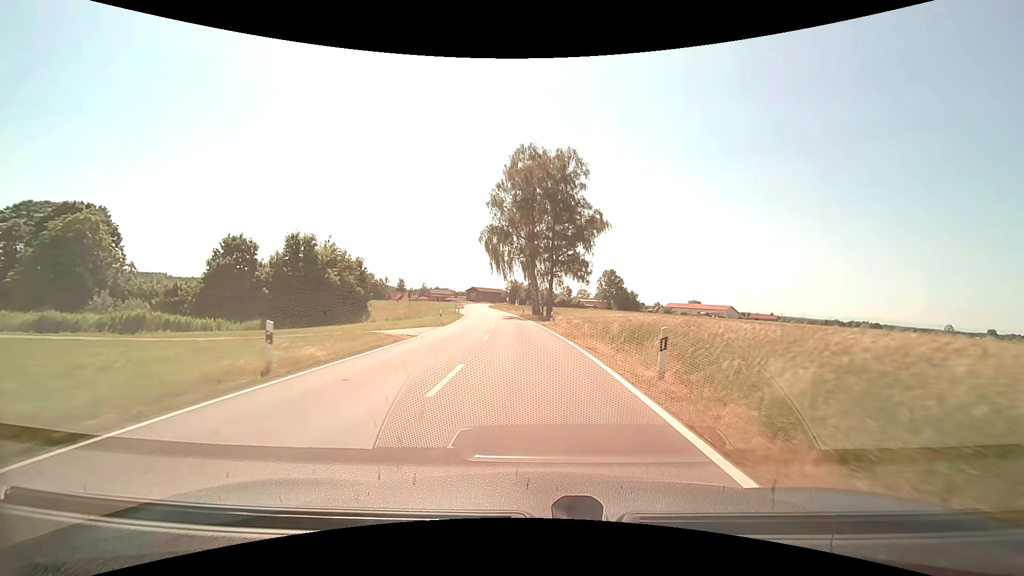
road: tertiary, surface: asphalt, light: Day
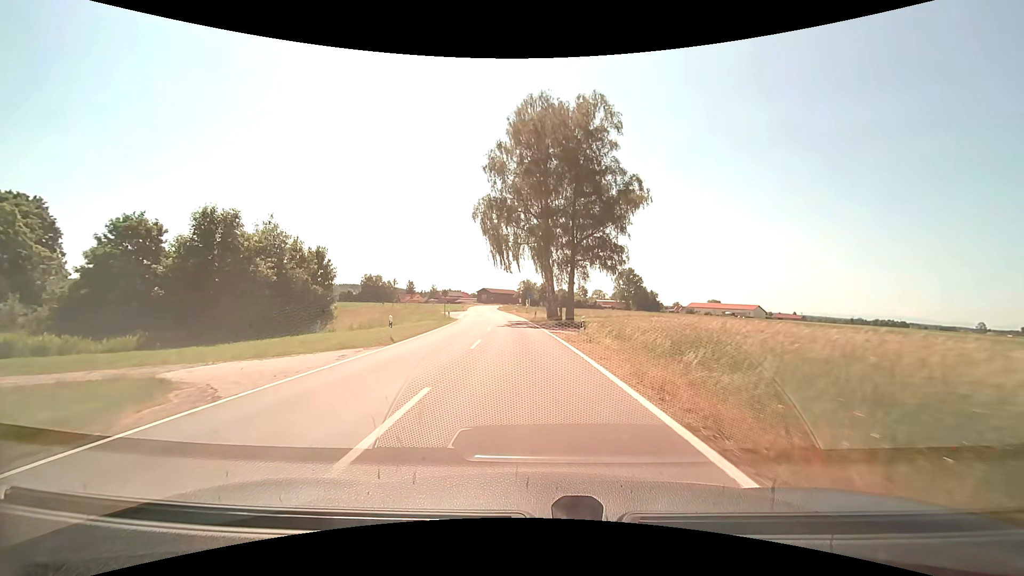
(-0.1, +15.1) m; -1°
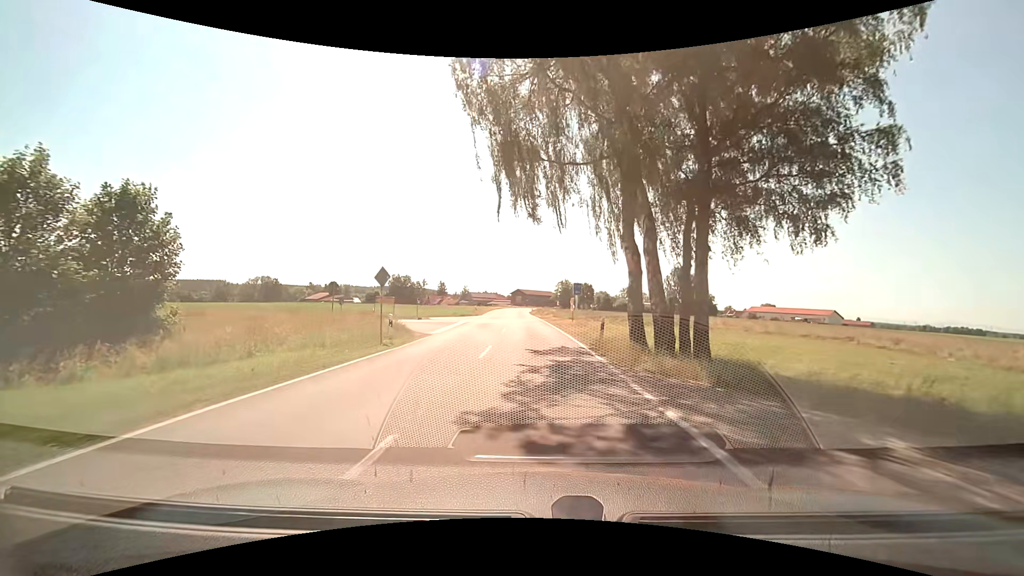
(-1.0, +26.9) m; -4°
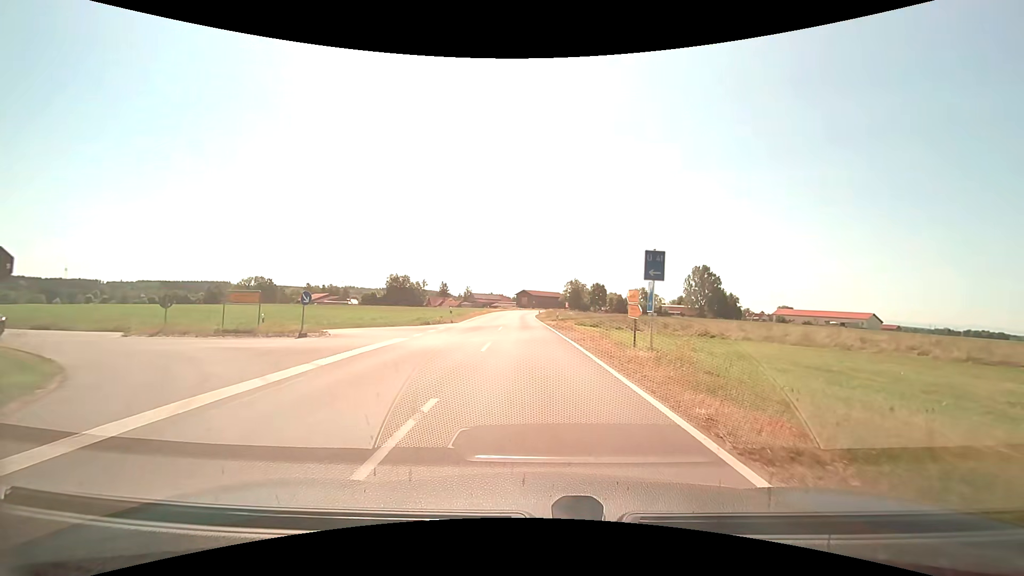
(-0.3, +21.5) m; 0°
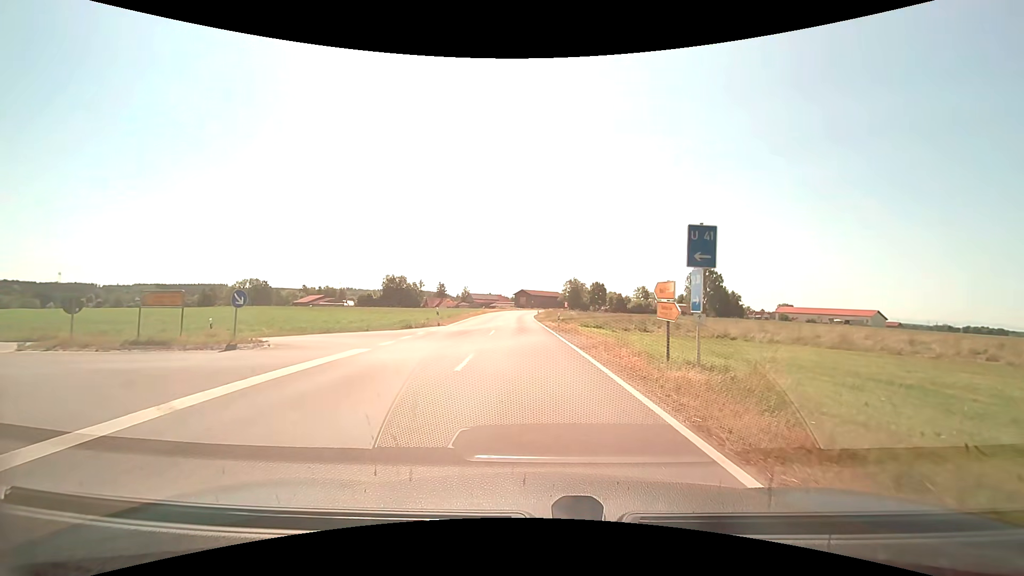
(0.0, +4.4) m; 0°
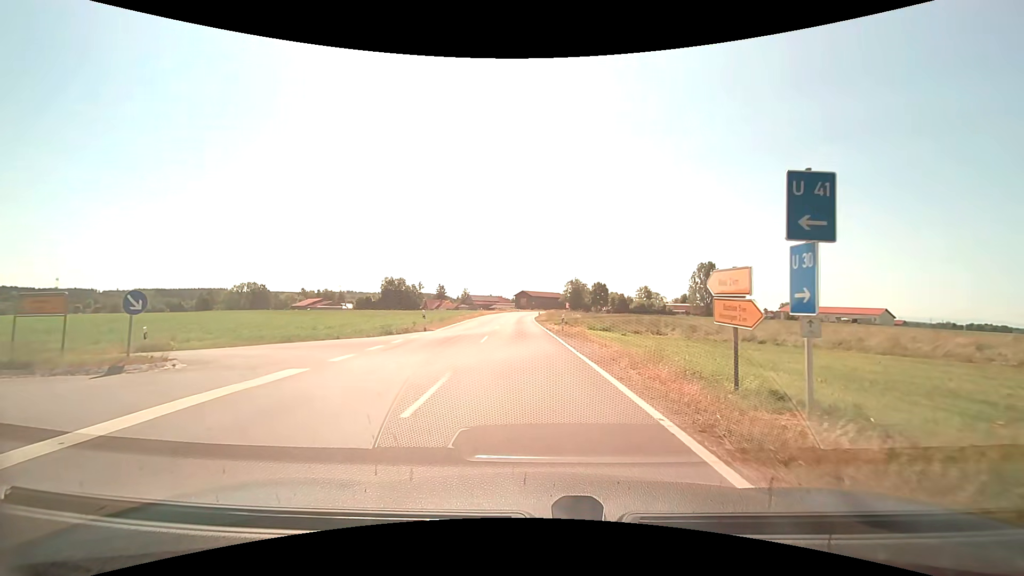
(0.0, +4.1) m; 0°
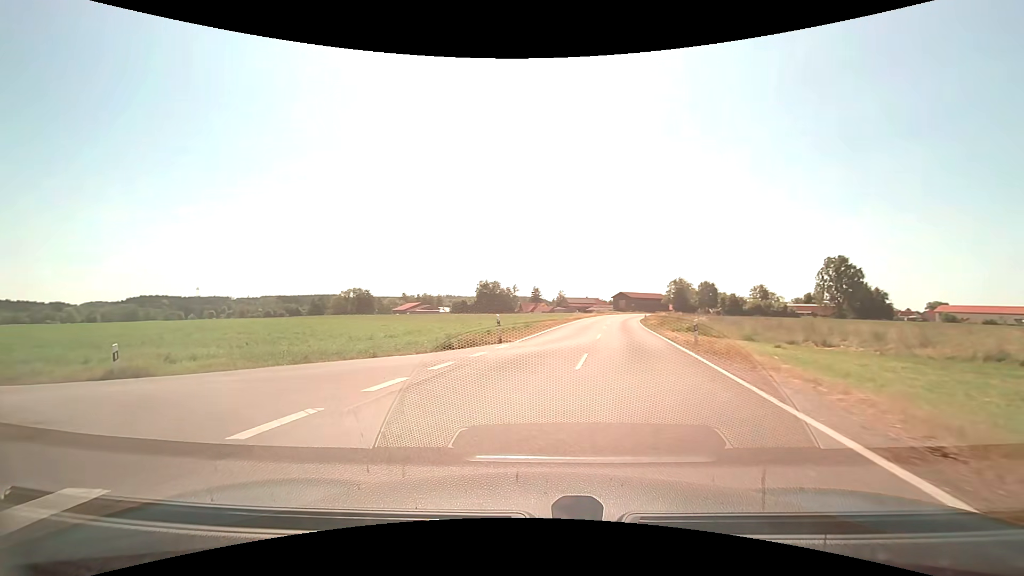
(-0.5, +7.6) m; -11°
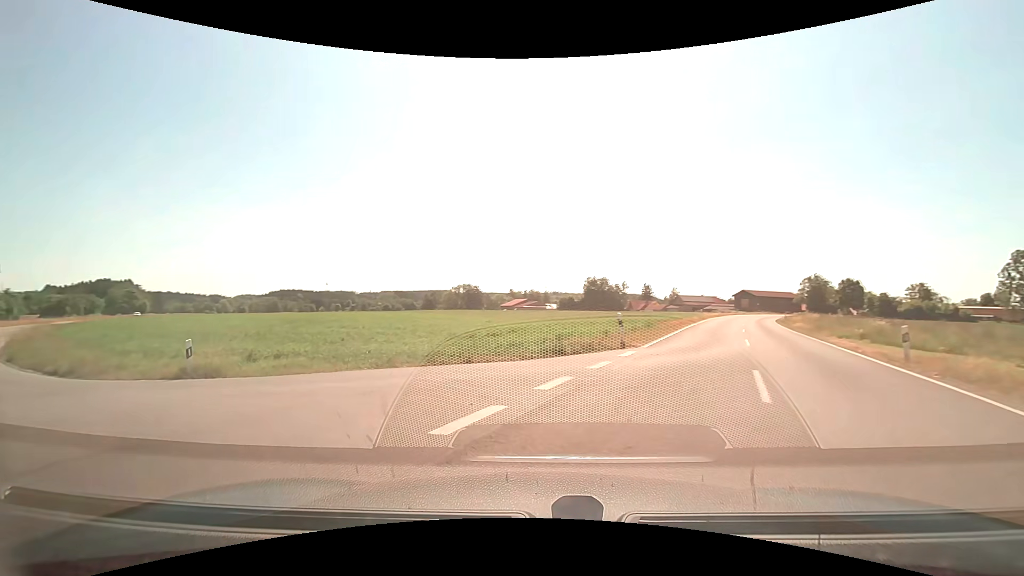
(-0.4, +3.5) m; -12°
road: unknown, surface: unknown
(-4, +9) (-13, +13) (-22, +18) (-29, +24) (-37, +31) (-44, +39) (-50, +46) (-56, +54) (-62, +62) (-68, +70) m
